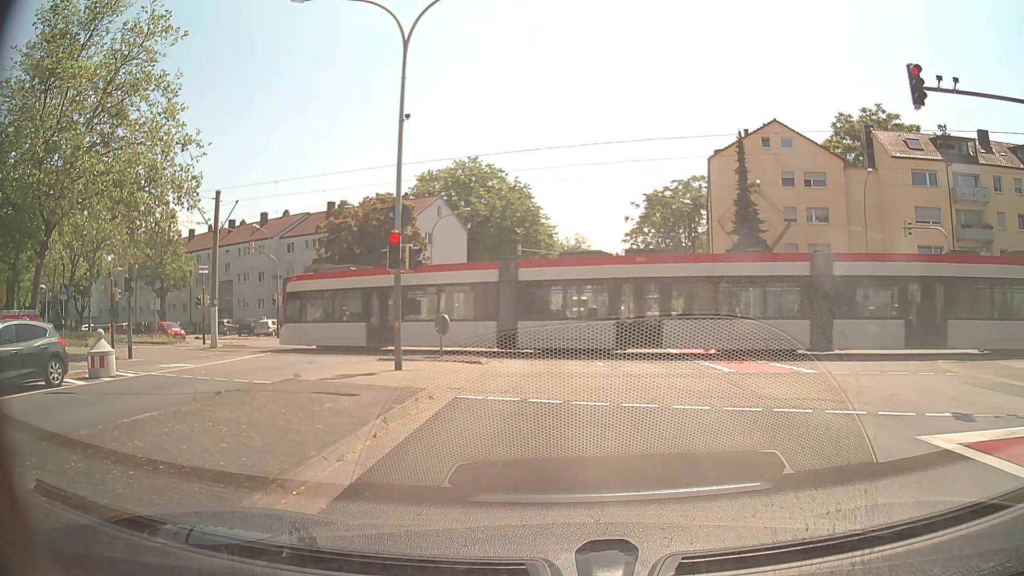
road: tertiary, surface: asphalt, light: Day
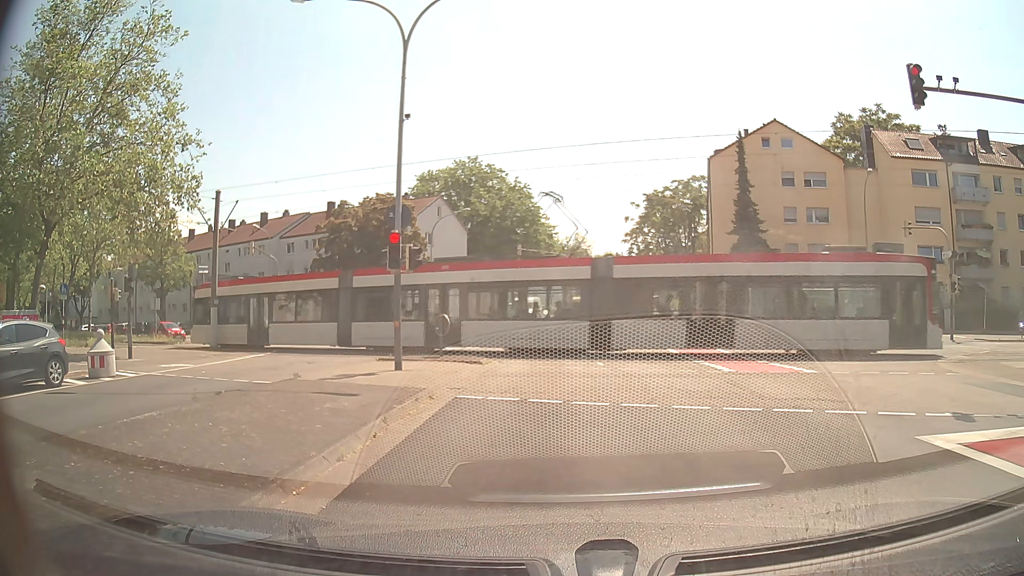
(0.0, 0.0) m; 0°
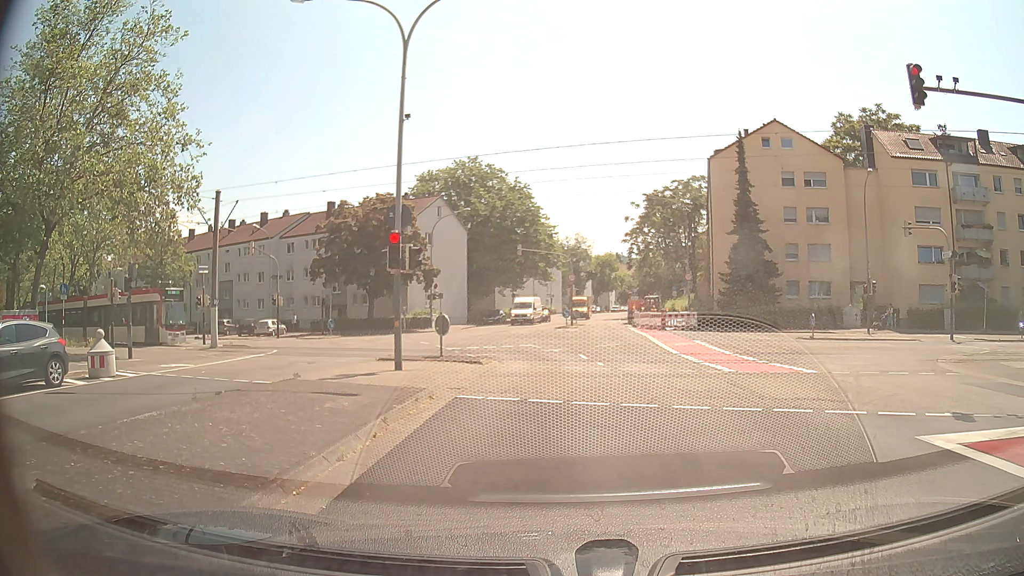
(0.0, 0.0) m; 0°
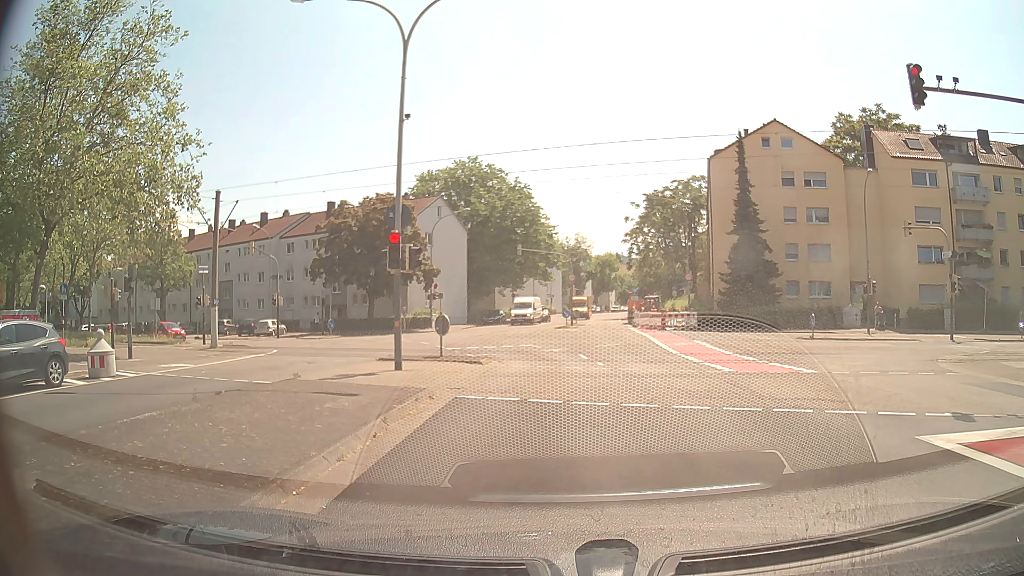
(0.0, 0.0) m; 0°
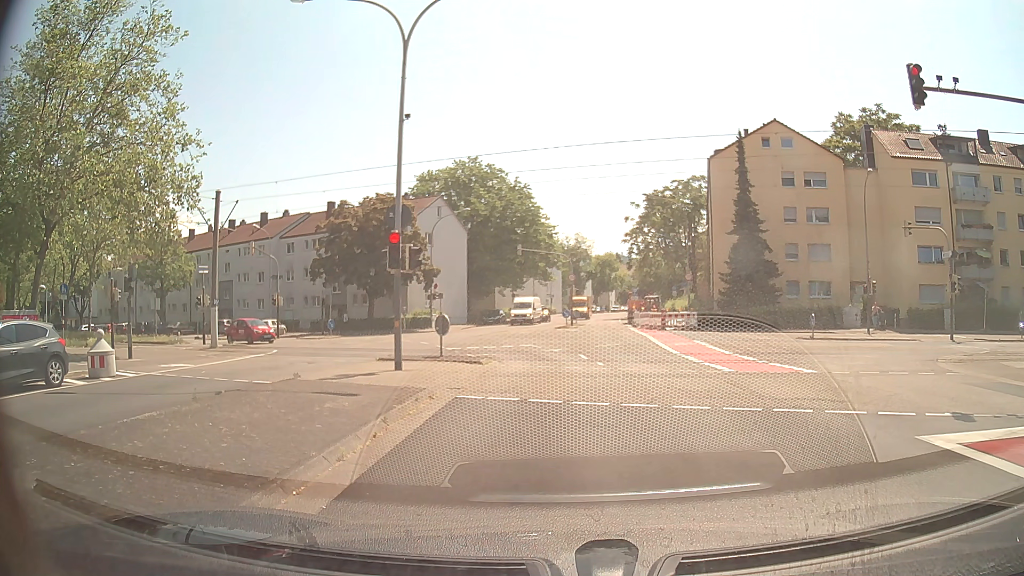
(0.0, 0.0) m; 0°
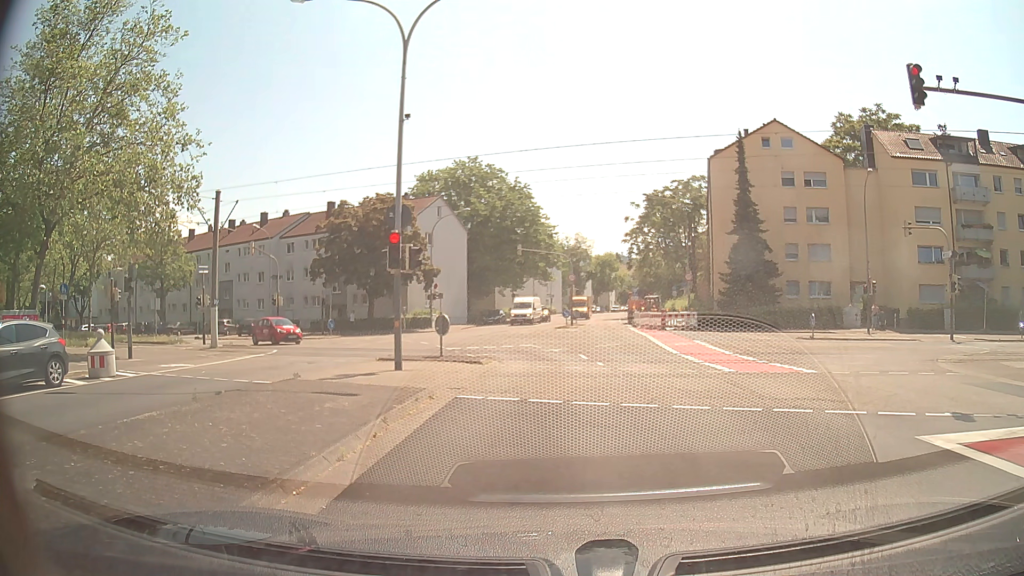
(0.0, 0.0) m; 0°
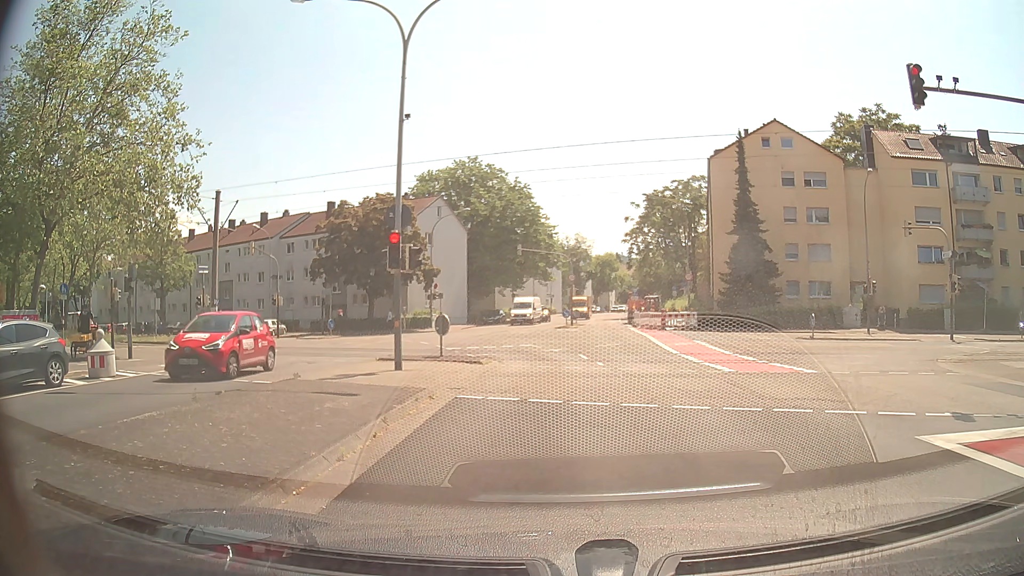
(0.0, 0.0) m; 0°
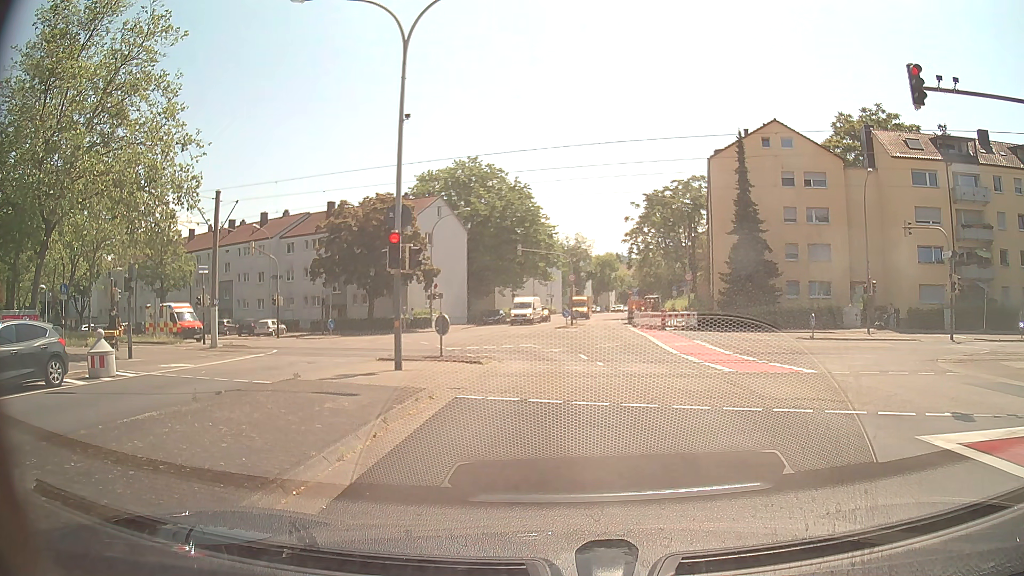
(0.0, 0.0) m; 0°
